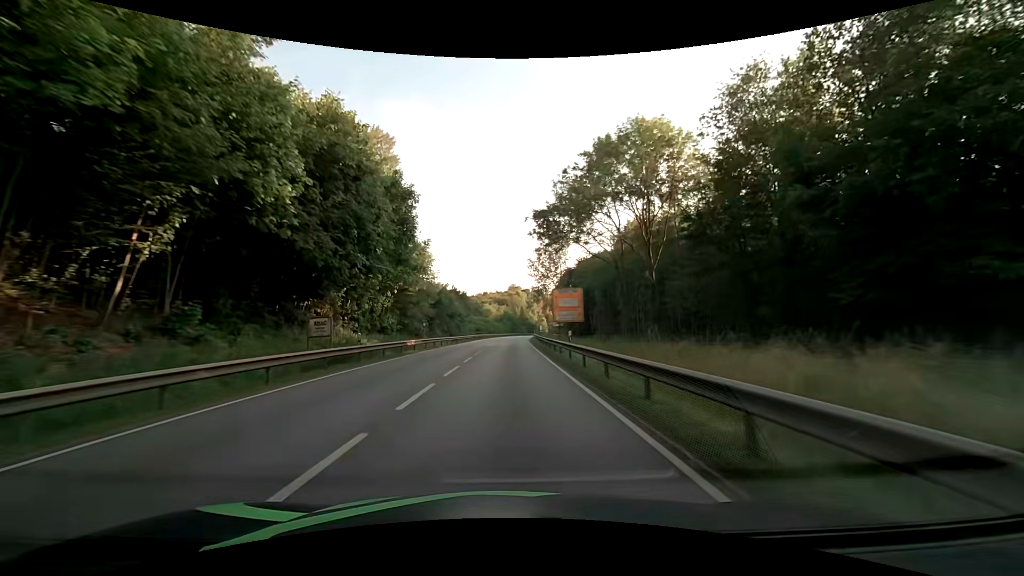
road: primary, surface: asphalt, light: Day
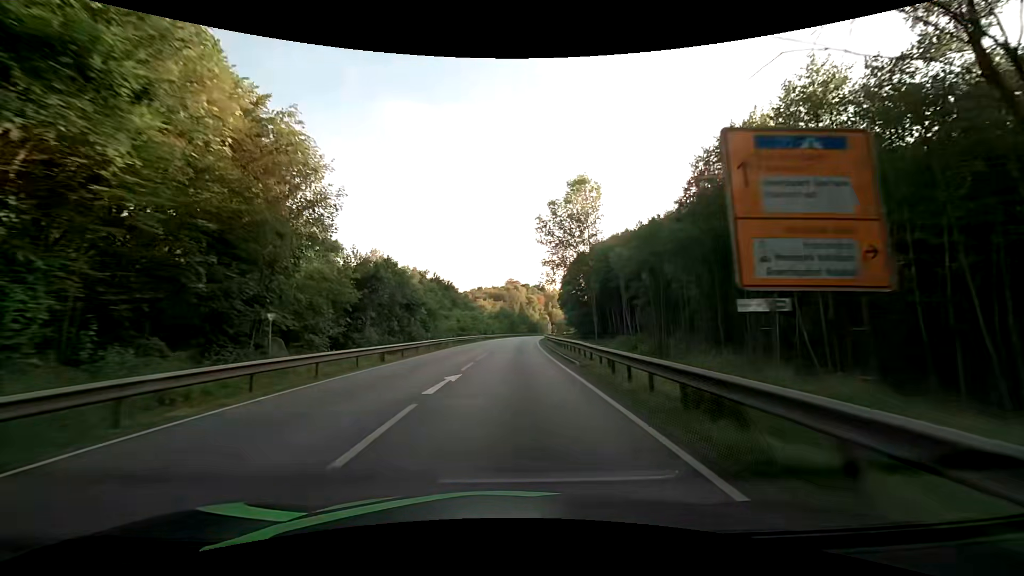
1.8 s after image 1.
(0.0, +33.5) m; 0°
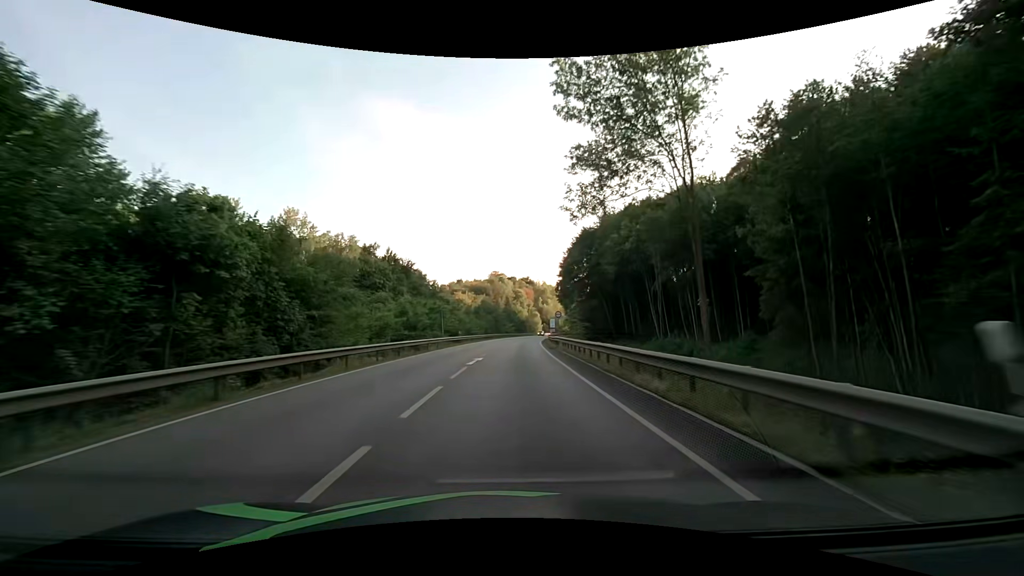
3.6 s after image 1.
(+0.6, +33.5) m; +2°
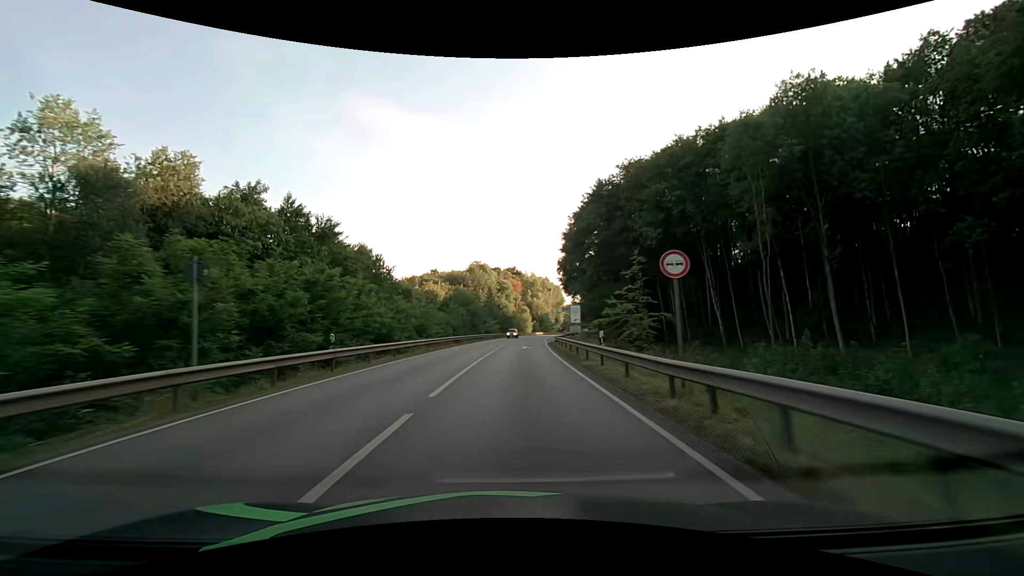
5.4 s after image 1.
(+0.6, +33.6) m; +2°
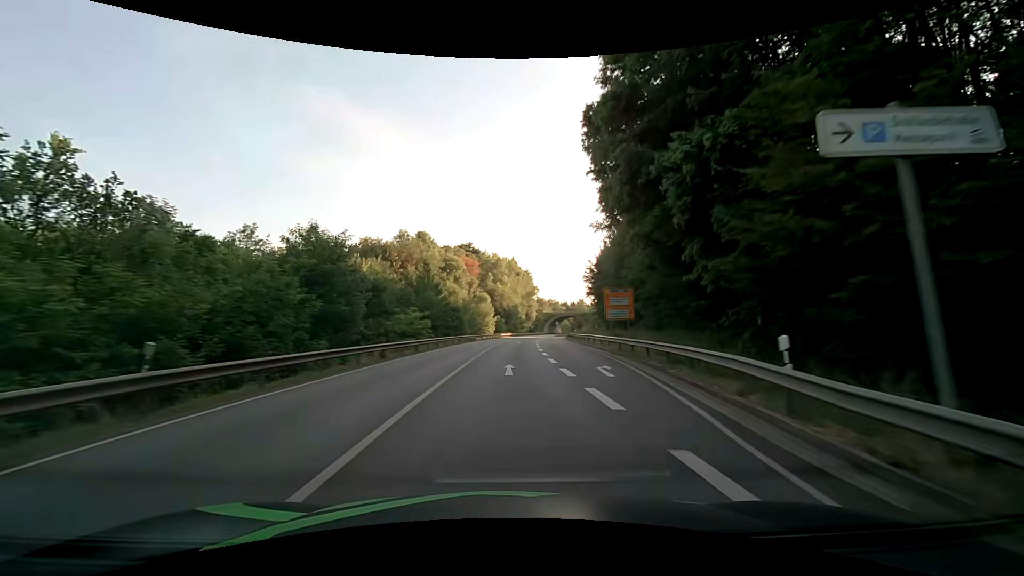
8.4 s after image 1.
(+2.3, +56.0) m; +5°
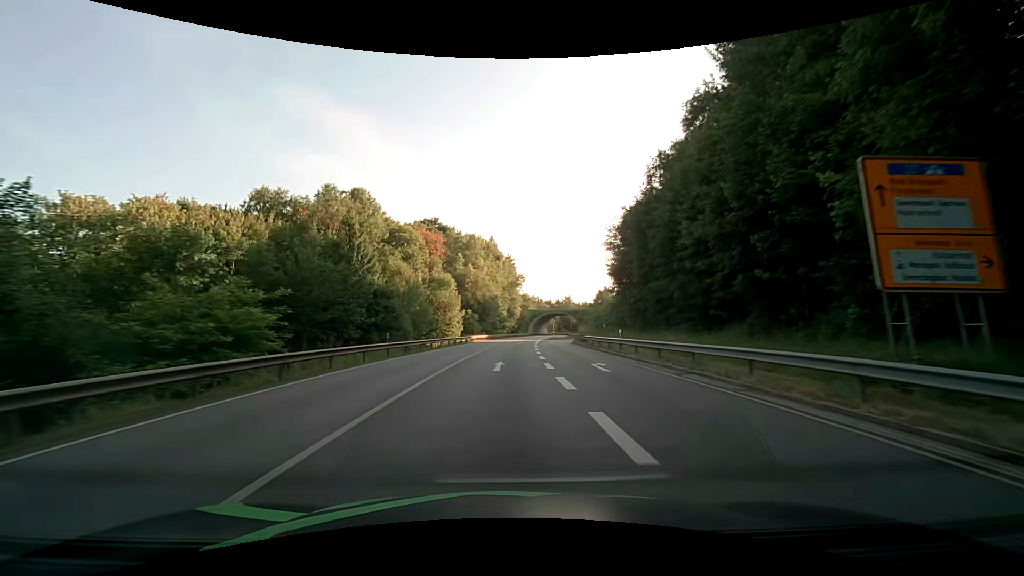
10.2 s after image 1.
(+0.7, +33.6) m; +2°
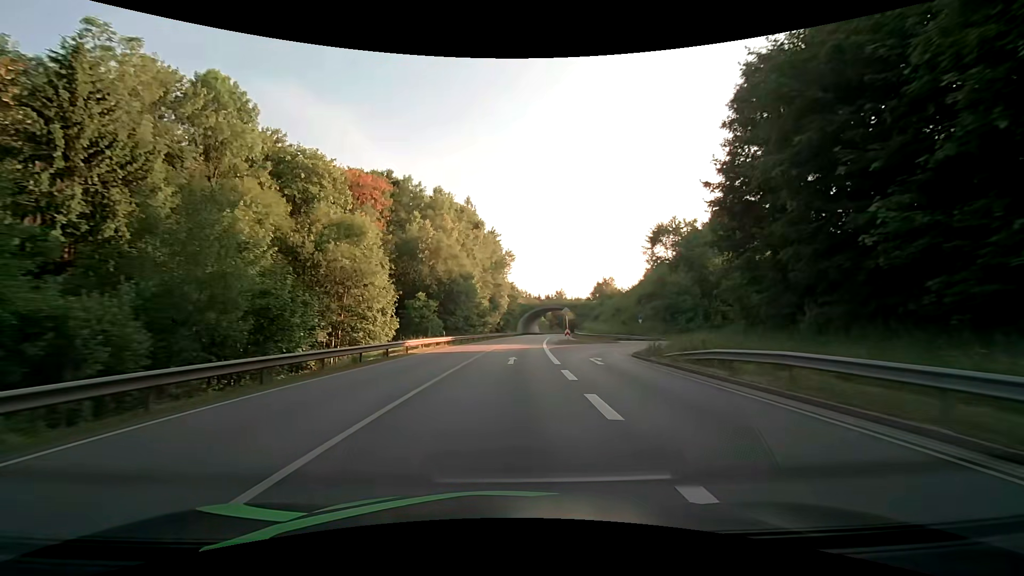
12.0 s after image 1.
(+0.5, +33.8) m; +2°
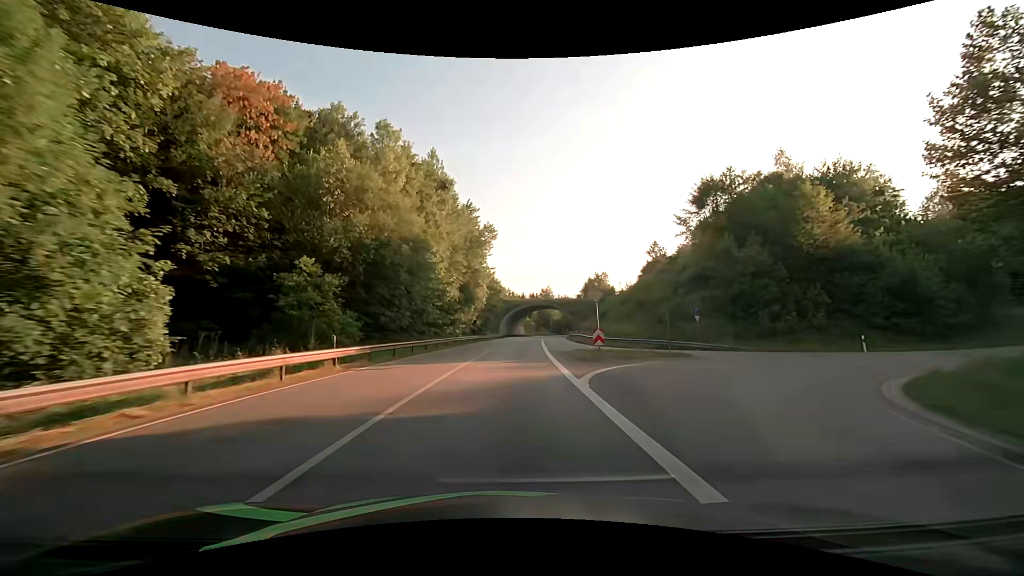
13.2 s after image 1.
(+0.5, +22.9) m; +2°
(0, +10) (0, +20) (+1, +30) (+1, +40) (+2, +50) (+2, +60) (+3, +70) (+4, +80) (+5, +90) (+6, +100) m
